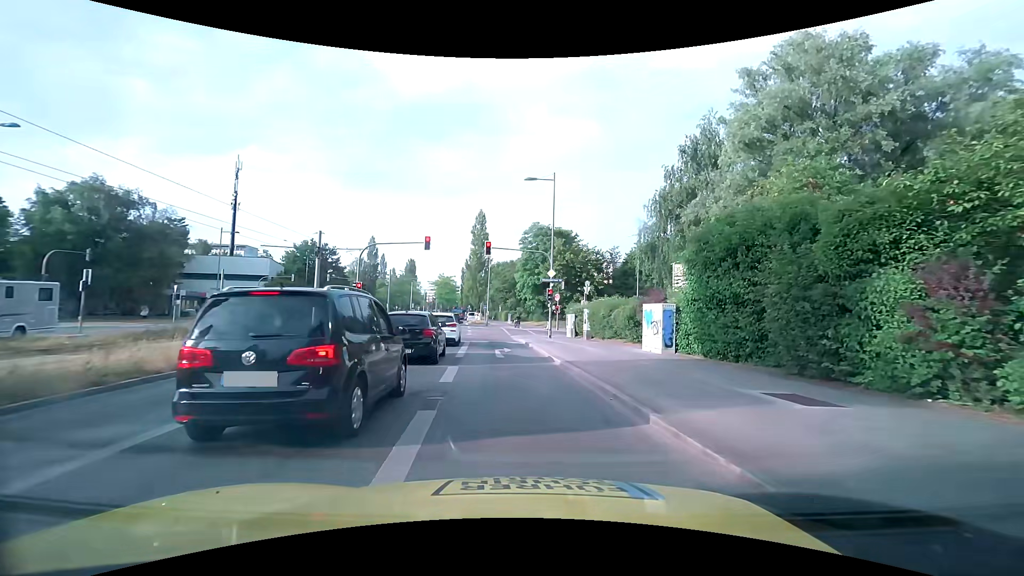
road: secondary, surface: asphalt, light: Day
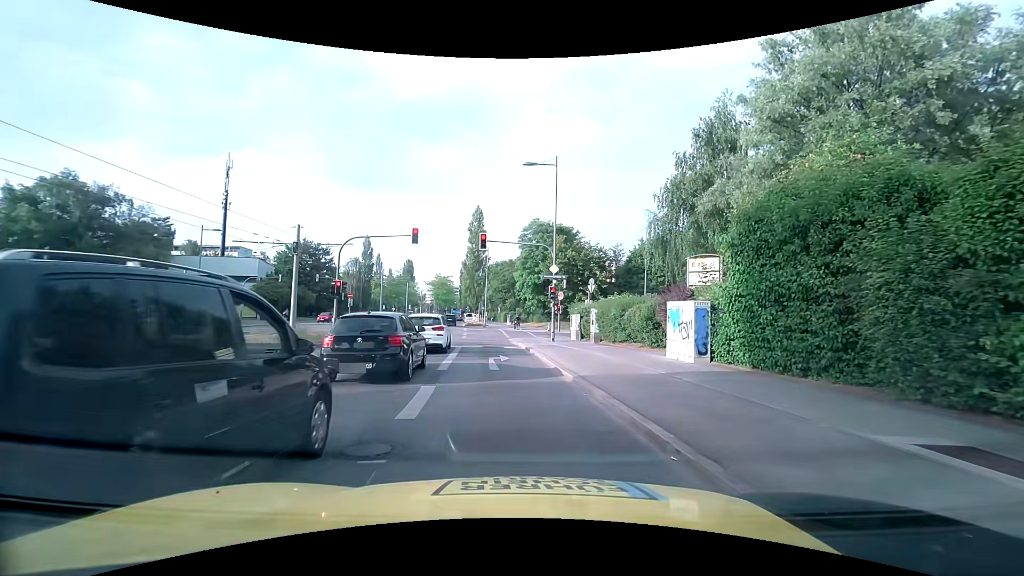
(0.0, +3.3) m; -1°
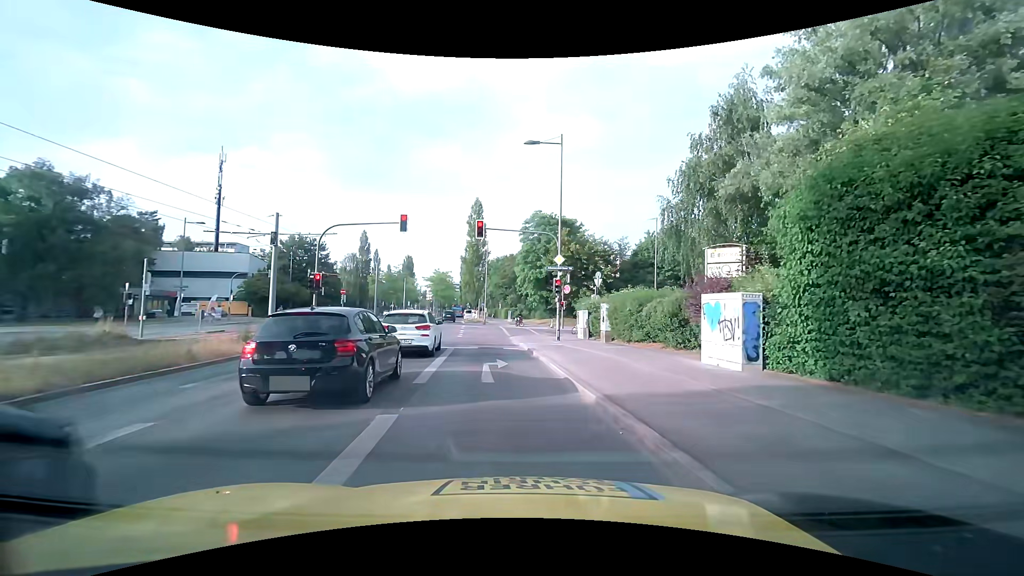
(0.0, +3.0) m; 0°
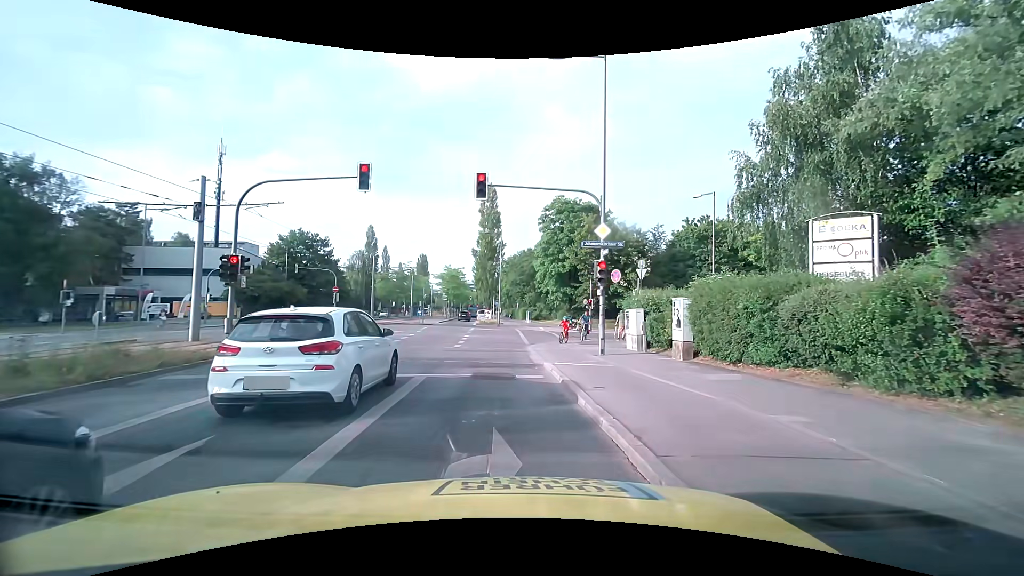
(-0.1, +8.7) m; -2°
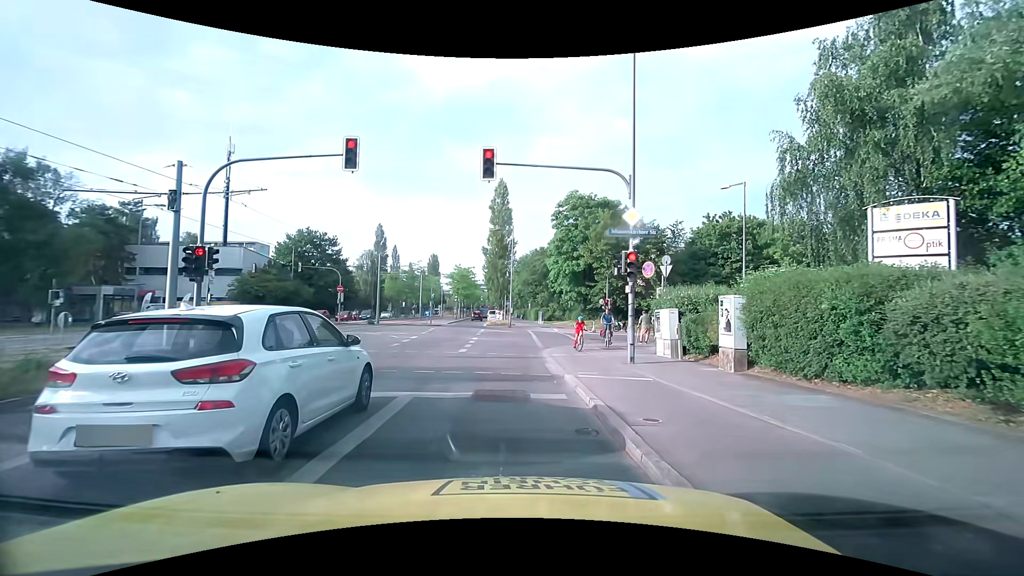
(0.0, +2.4) m; -2°
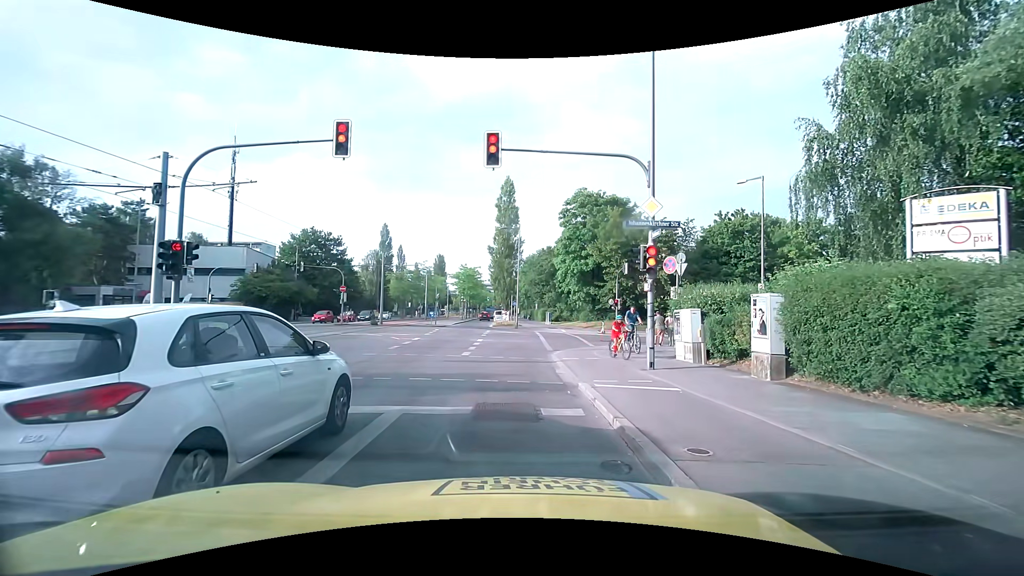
(0.0, +1.2) m; +2°
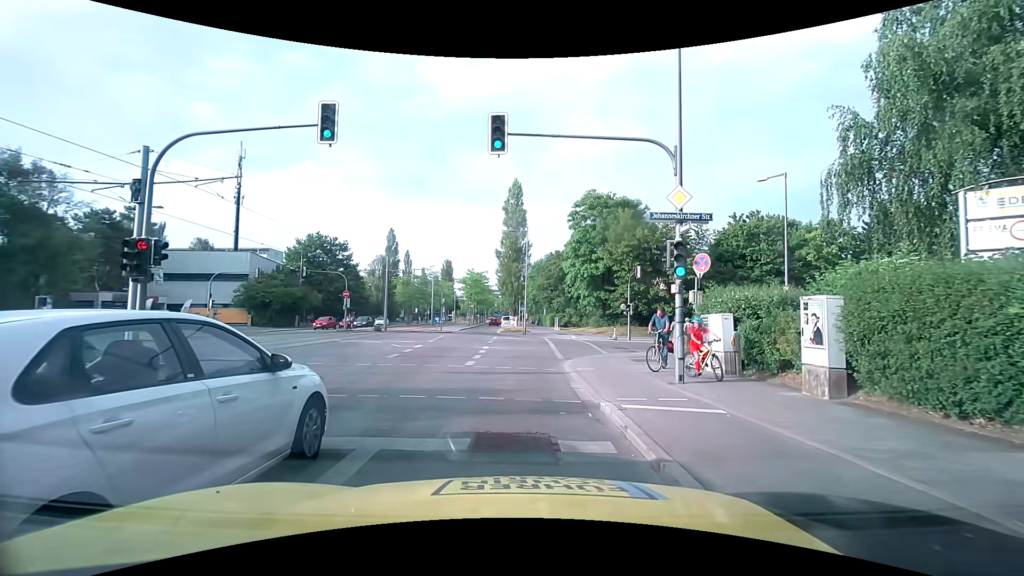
(0.0, +1.7) m; -2°
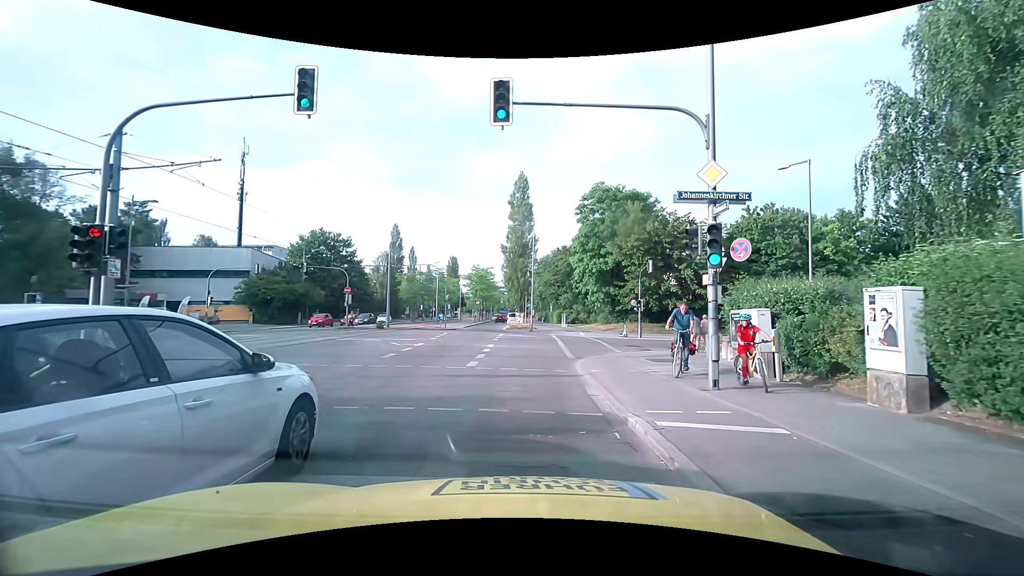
(0.0, +1.6) m; -1°
(0, +10) (0, +20) (+4, +29) (+14, +32) (+23, +36) (+32, +39) (+42, +42) (+52, +45) (+61, +48) (+70, +52) m
